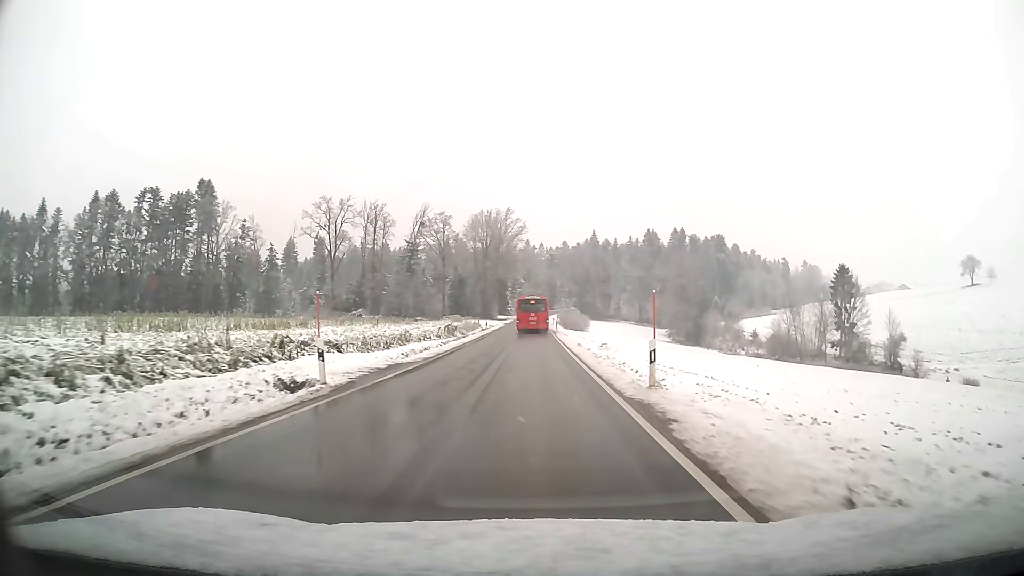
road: tertiary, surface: asphalt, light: Day
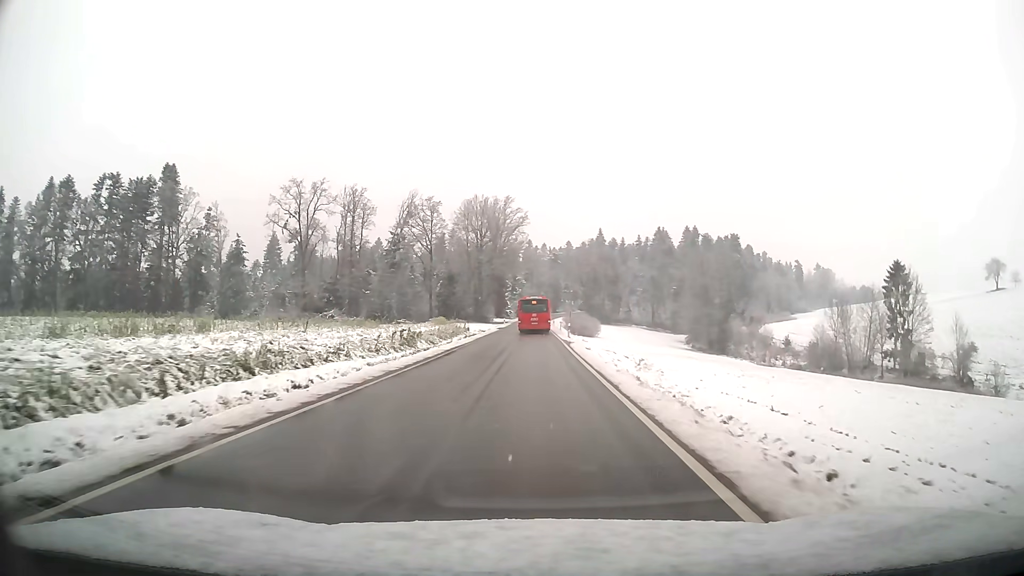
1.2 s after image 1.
(0.0, +19.9) m; 0°
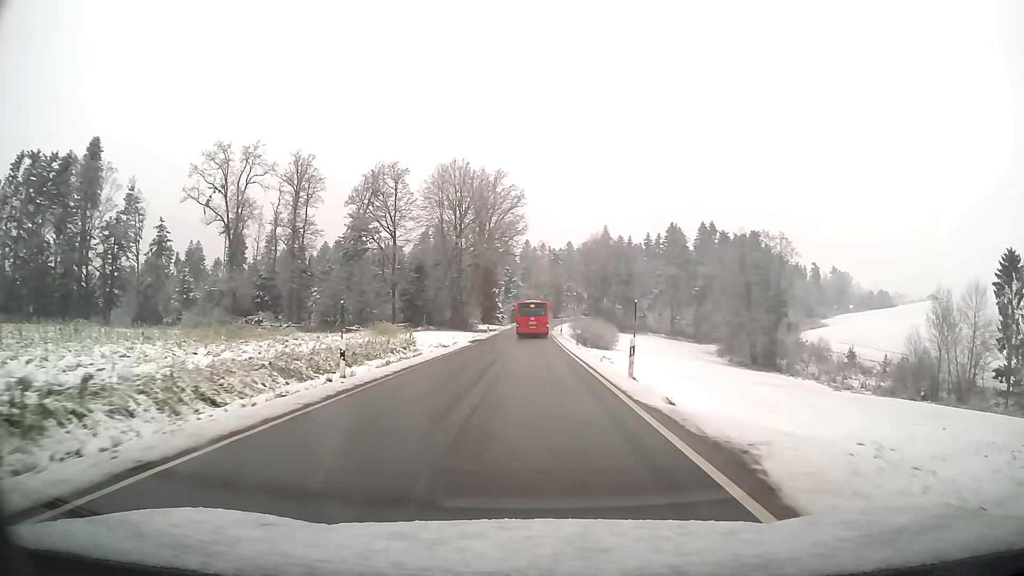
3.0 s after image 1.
(0.0, +30.5) m; 0°
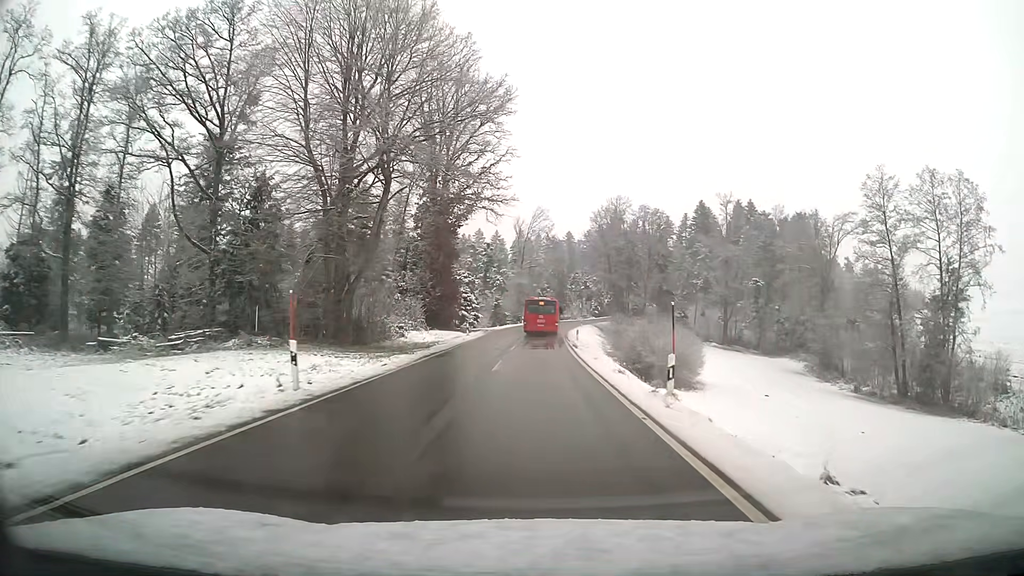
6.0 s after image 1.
(+0.1, +51.5) m; +1°
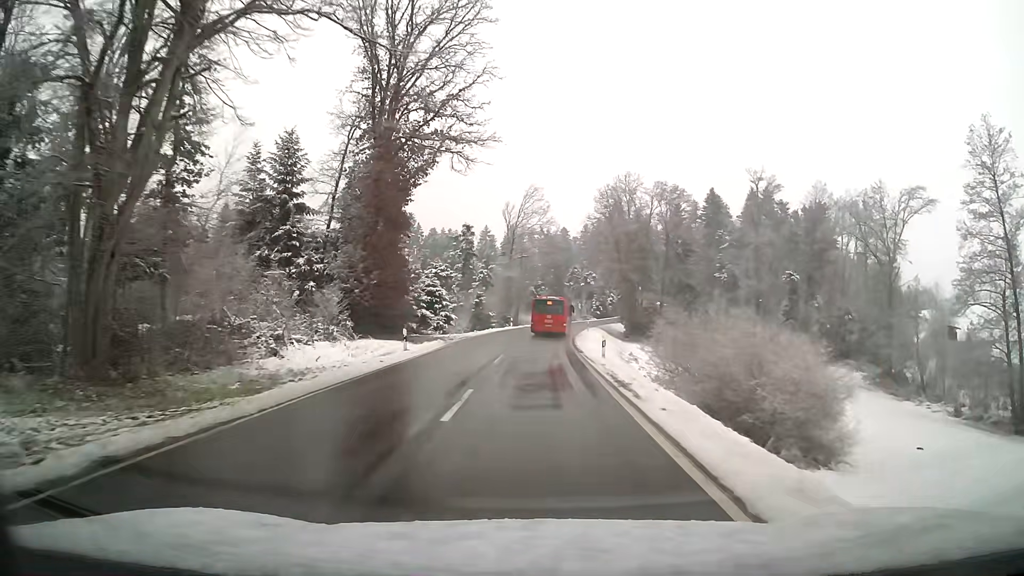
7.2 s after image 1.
(+0.1, +20.7) m; +1°
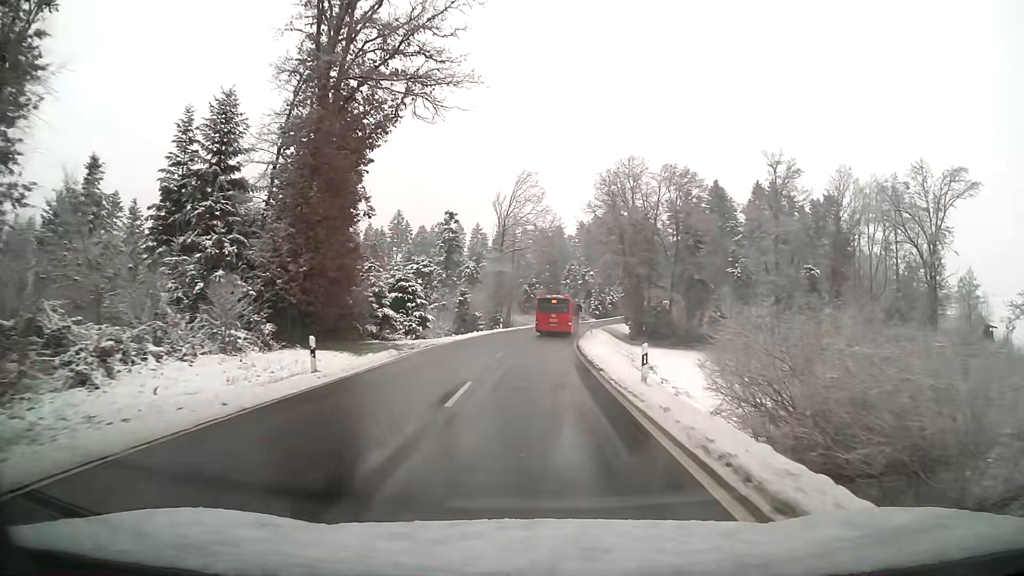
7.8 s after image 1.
(0.0, +10.4) m; 0°
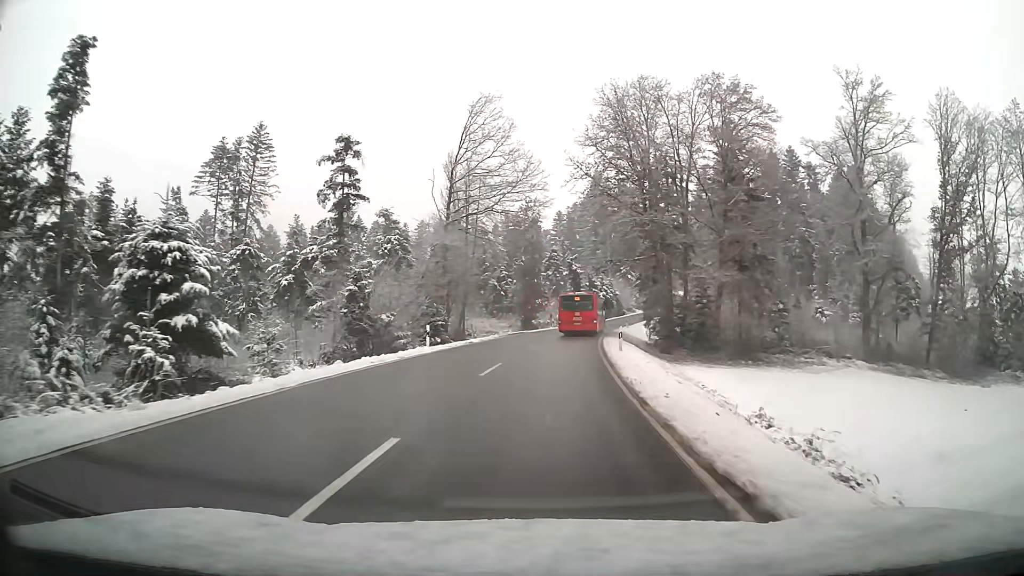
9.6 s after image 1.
(+0.5, +31.1) m; +2°
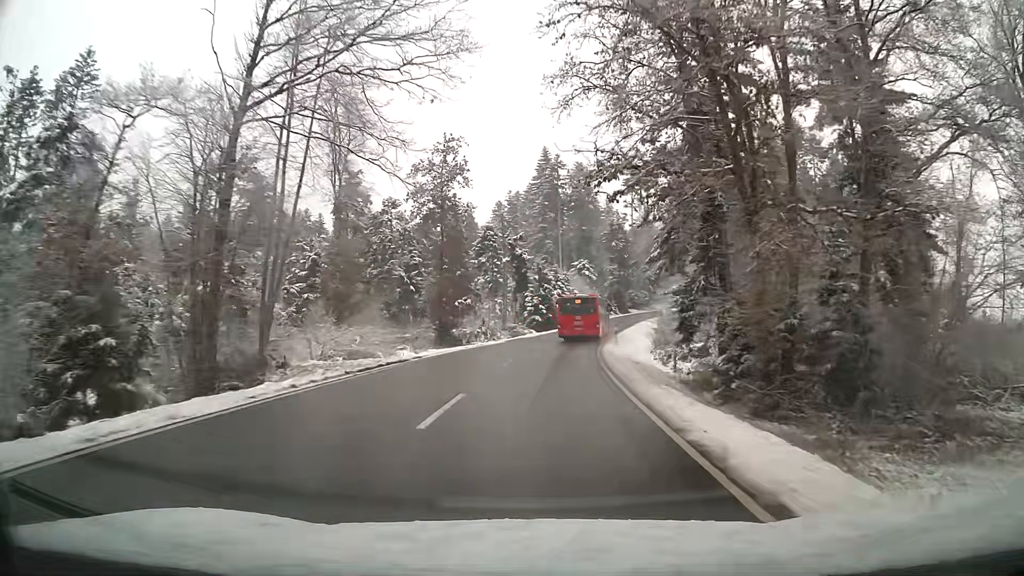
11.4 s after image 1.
(+1.3, +30.8) m; +5°
